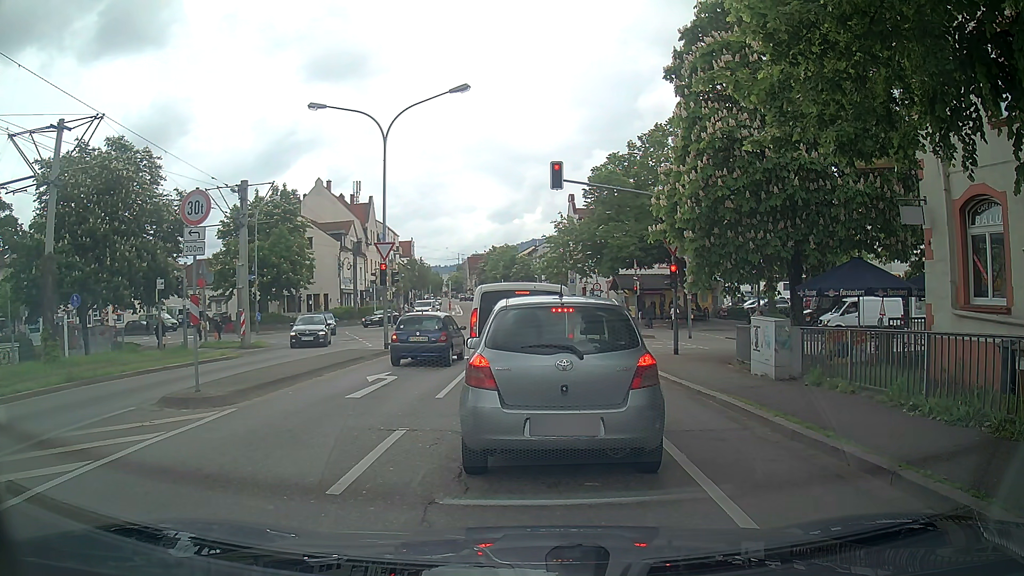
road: tertiary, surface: asphalt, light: Day
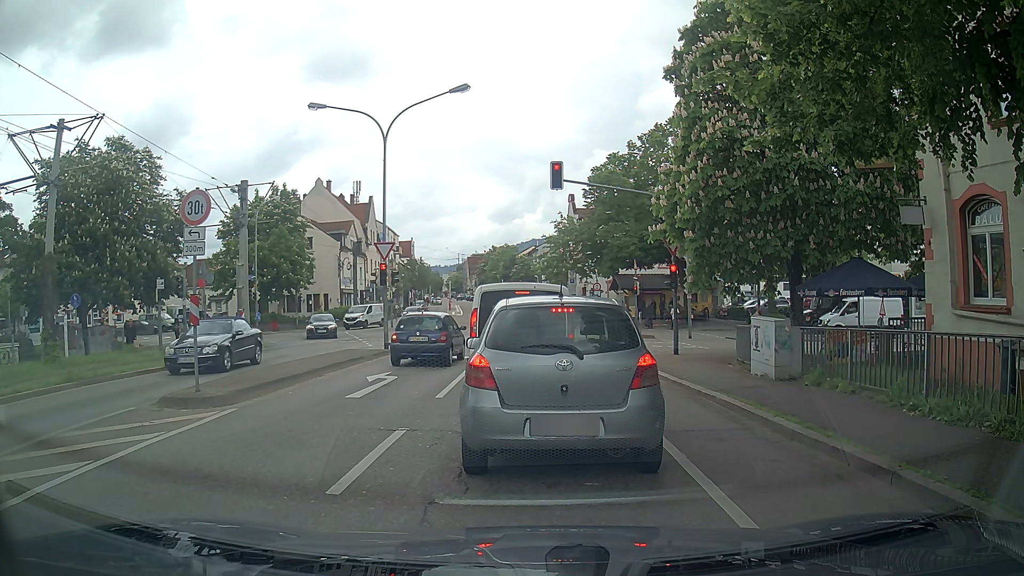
(0.0, 0.0) m; 0°
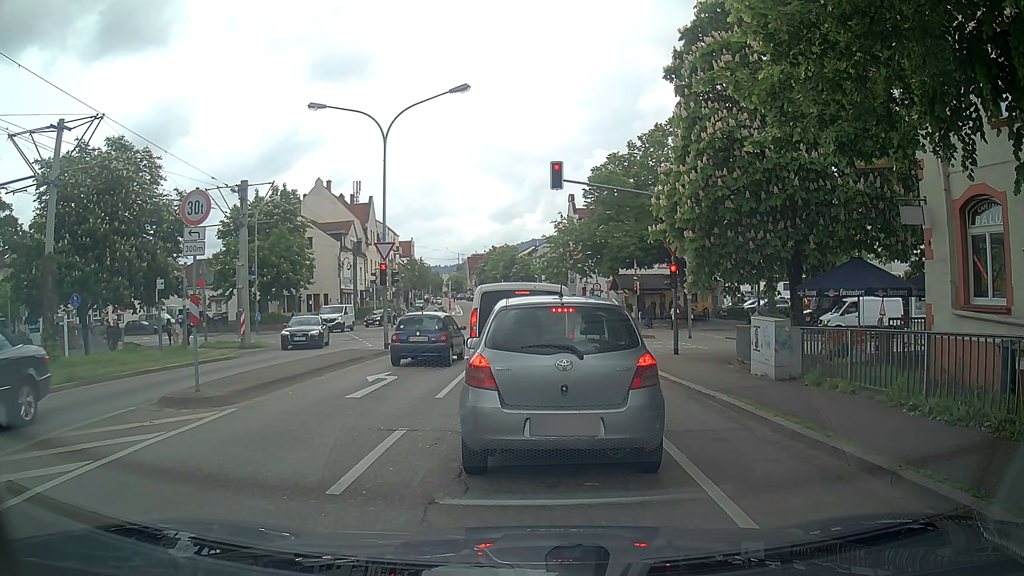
(0.0, 0.0) m; 0°
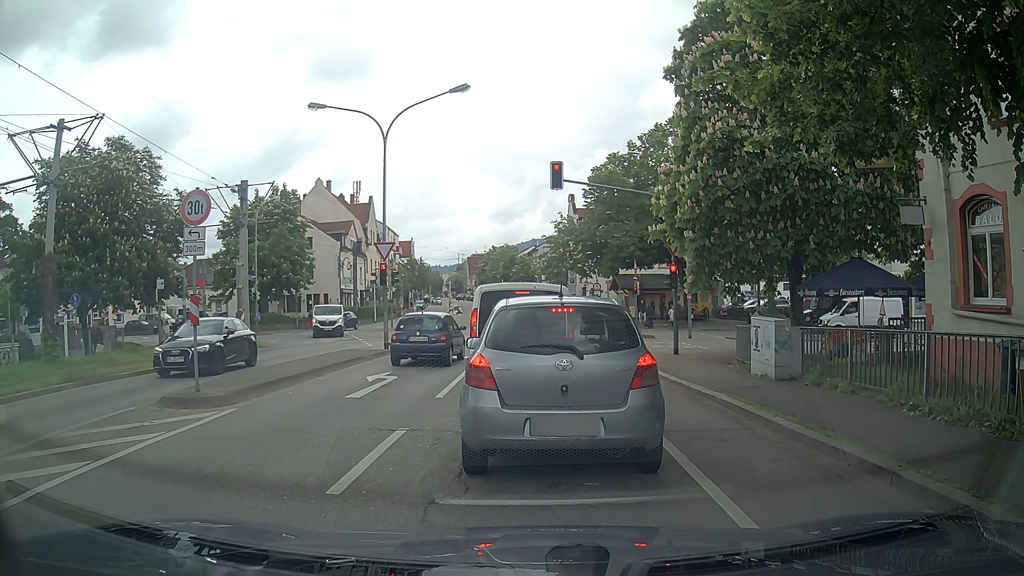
(0.0, 0.0) m; 0°
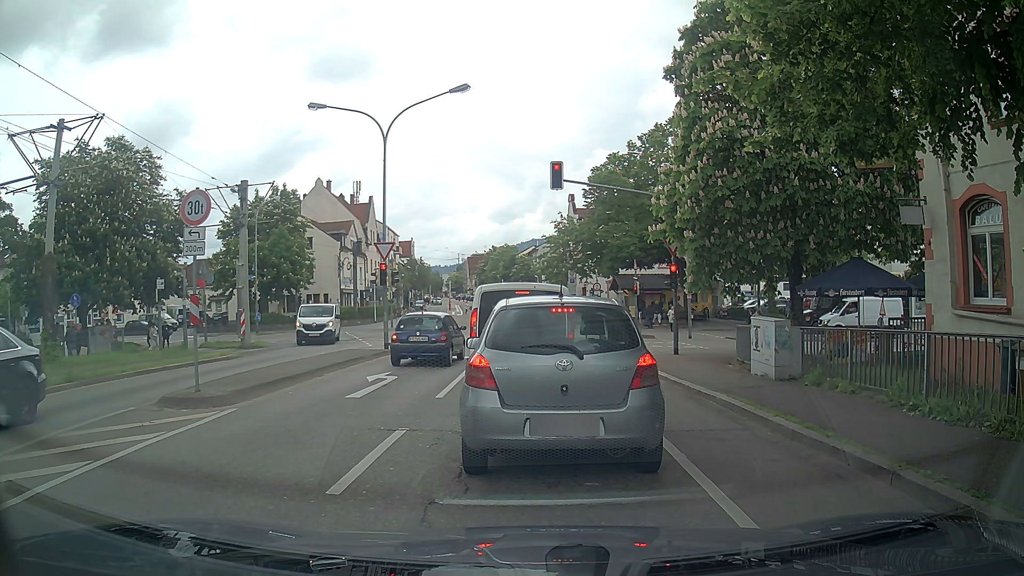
(0.0, 0.0) m; 0°
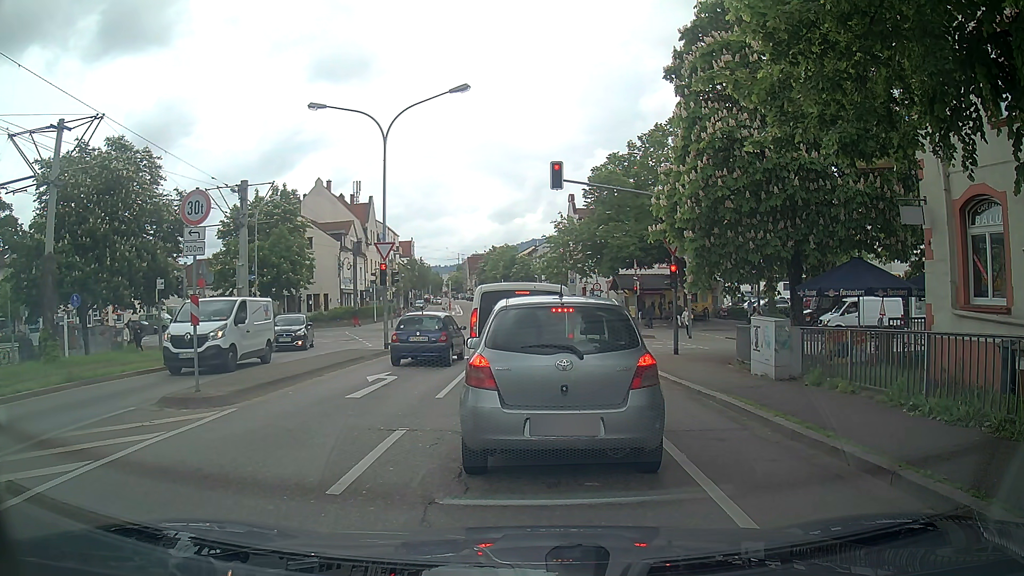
(0.0, 0.0) m; 0°
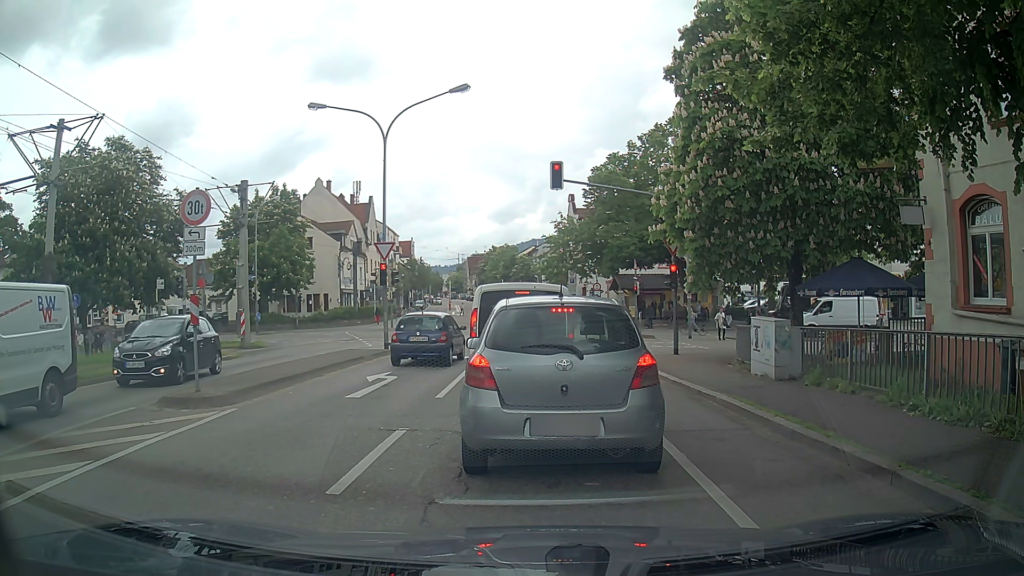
(0.0, 0.0) m; 0°
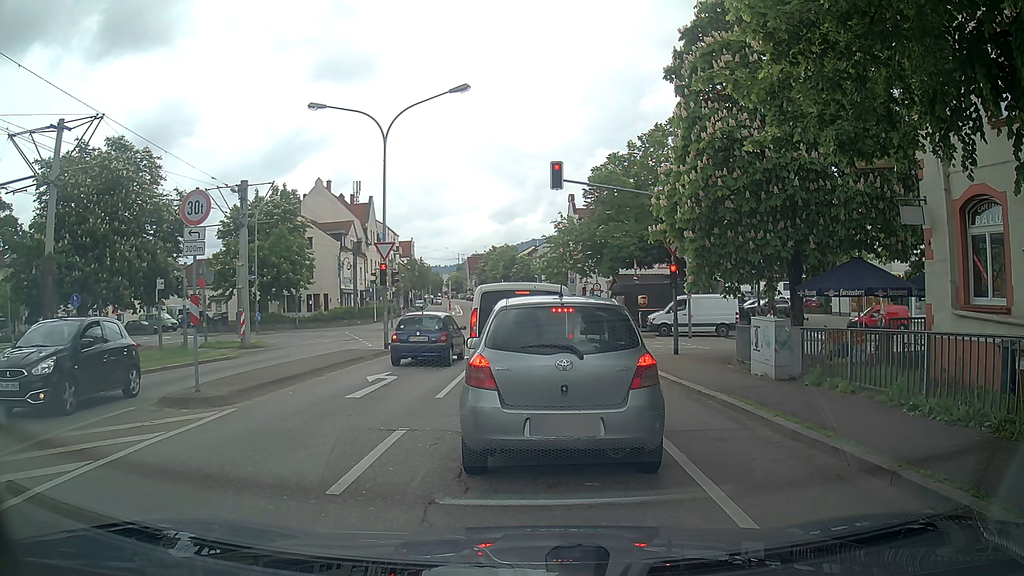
(0.0, 0.0) m; 0°
